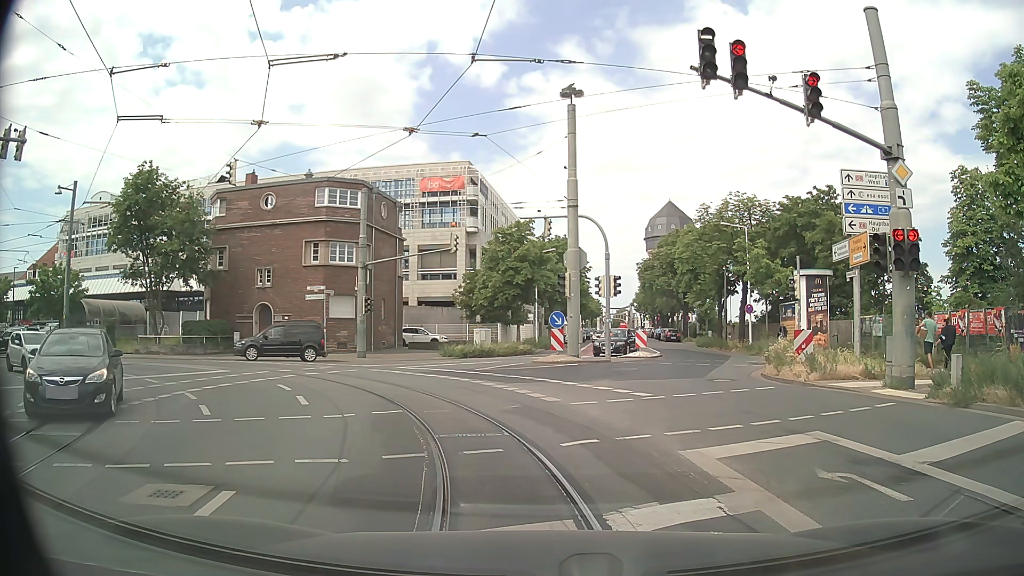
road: secondary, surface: asphalt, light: Day
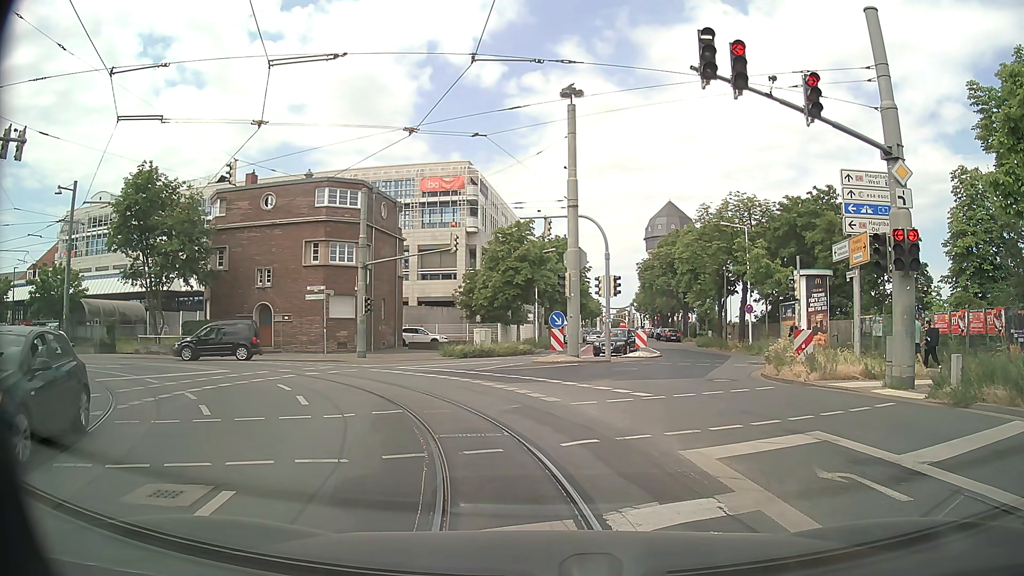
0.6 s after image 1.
(0.0, 0.0) m; 0°
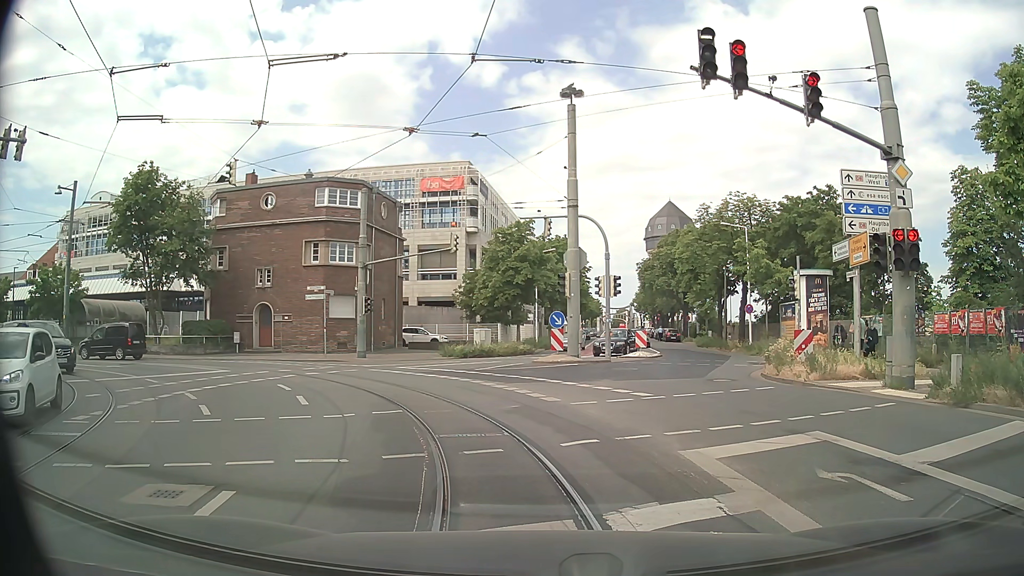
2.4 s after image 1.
(0.0, 0.0) m; 0°
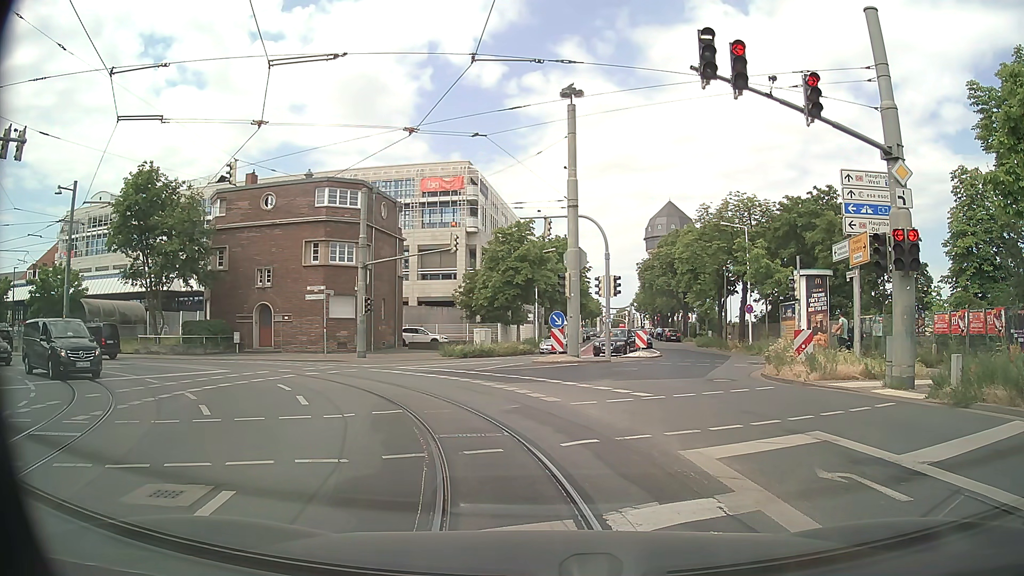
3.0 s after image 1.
(0.0, 0.0) m; 0°
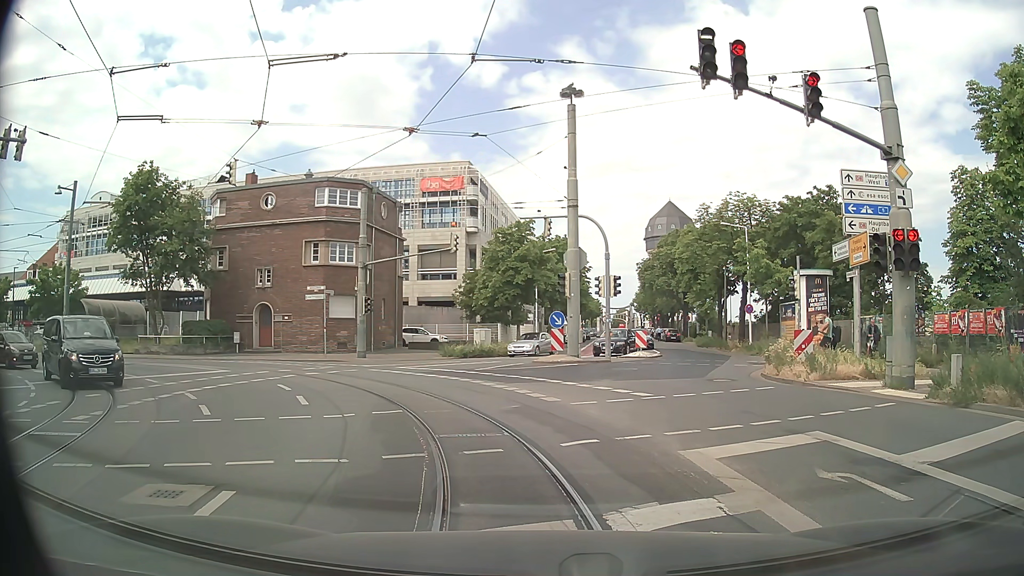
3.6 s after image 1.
(0.0, 0.0) m; 0°
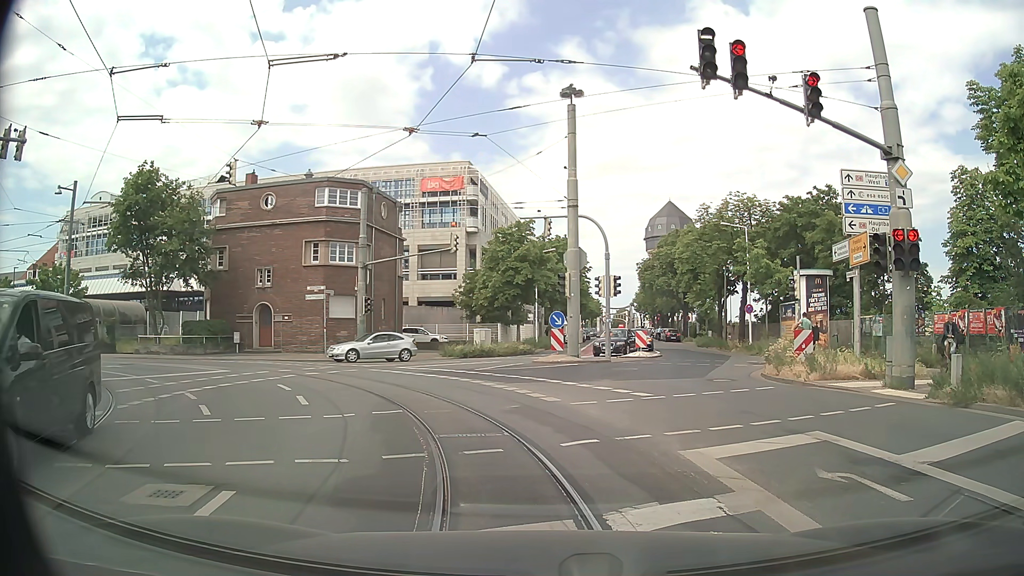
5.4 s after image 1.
(0.0, 0.0) m; 0°
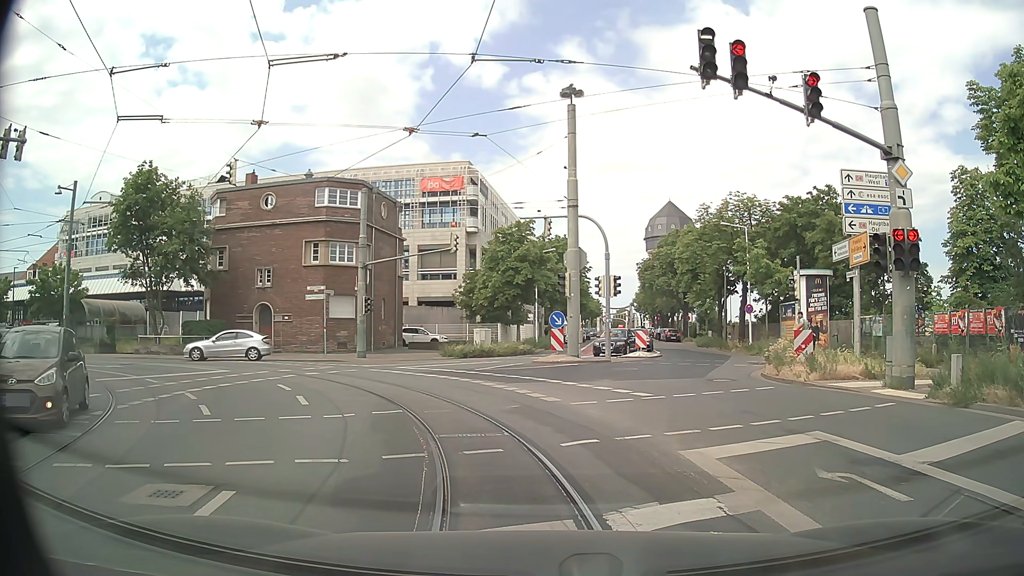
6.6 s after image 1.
(0.0, 0.0) m; 0°
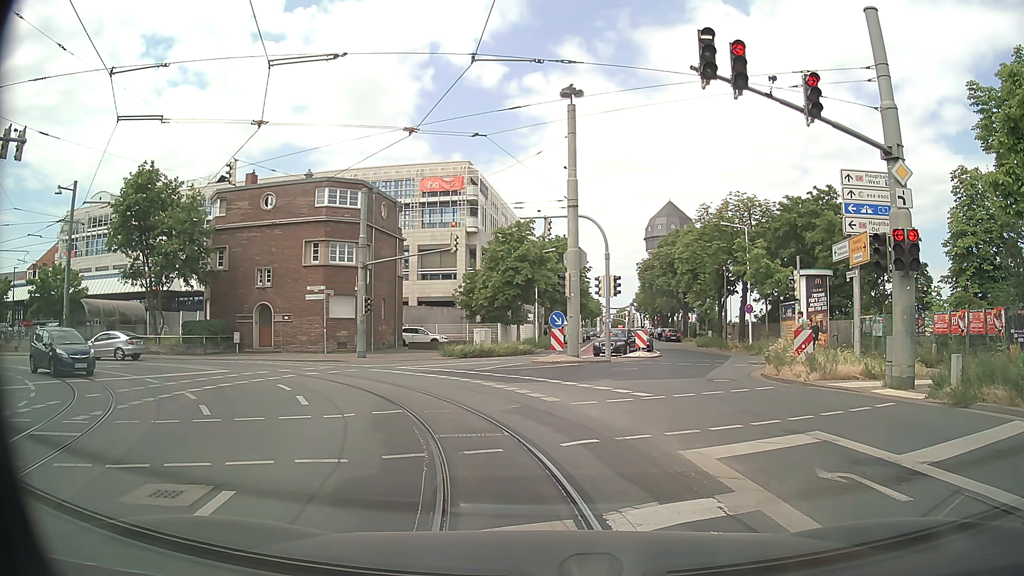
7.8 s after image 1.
(0.0, 0.0) m; 0°
(-1, +10) (-6, +19) (-14, +25) (-23, +28) (-33, +29) (-43, +29) (-53, +30) (-63, +30) (-73, +30) (-83, +32) m
